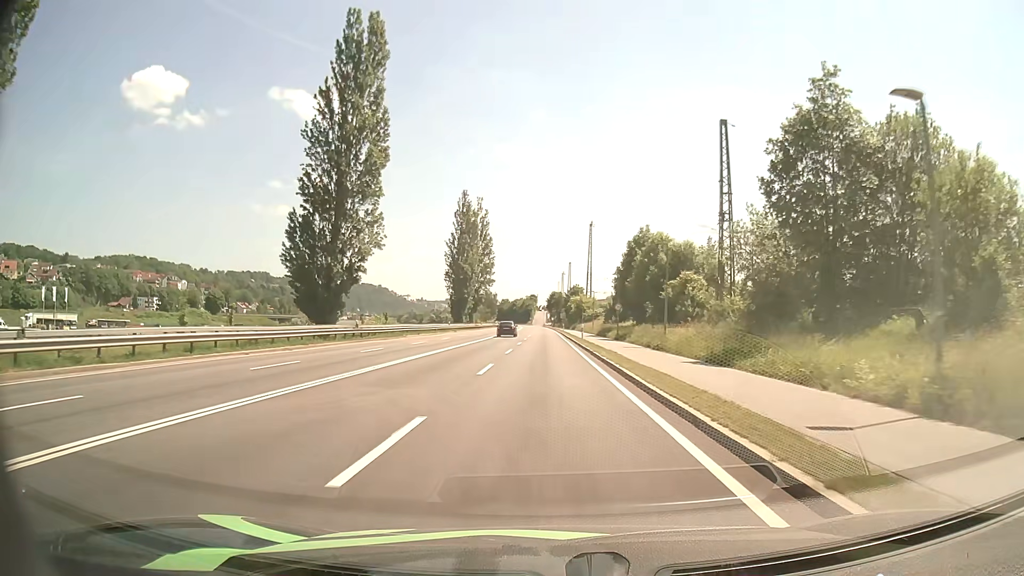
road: primary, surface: asphalt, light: Day
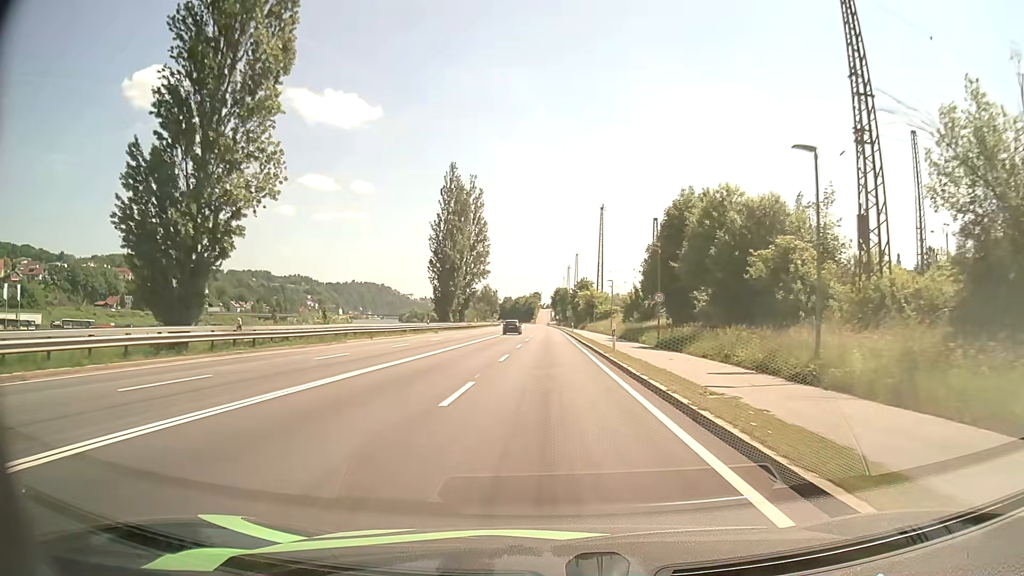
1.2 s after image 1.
(0.0, +18.8) m; 0°
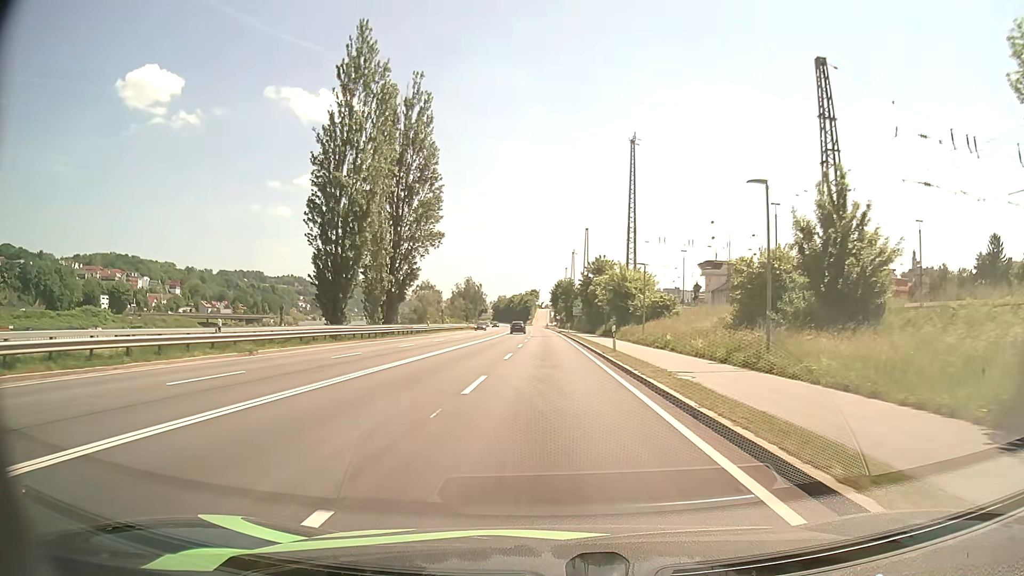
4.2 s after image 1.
(-0.1, +46.2) m; 0°
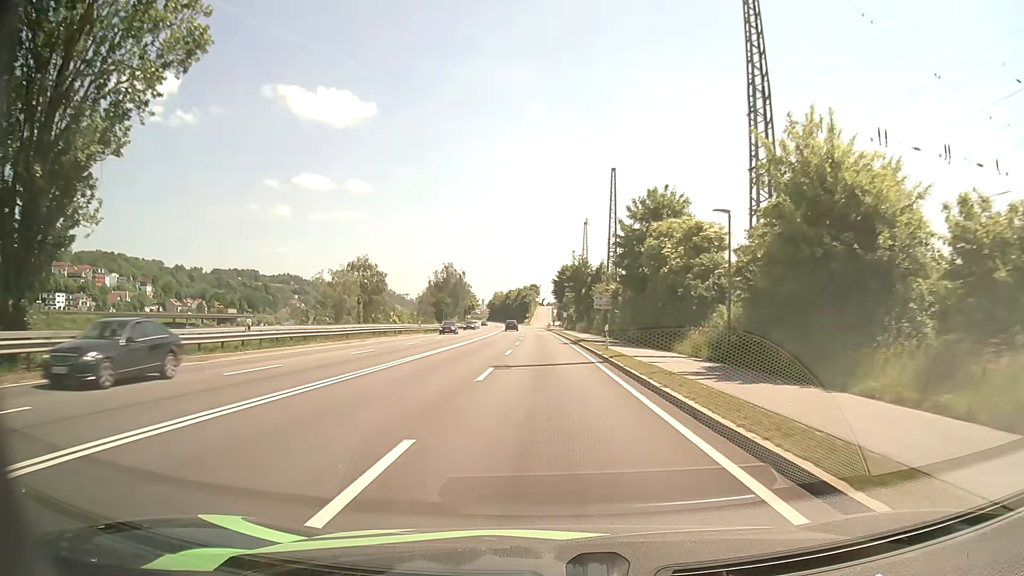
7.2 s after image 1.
(-0.1, +45.2) m; 0°
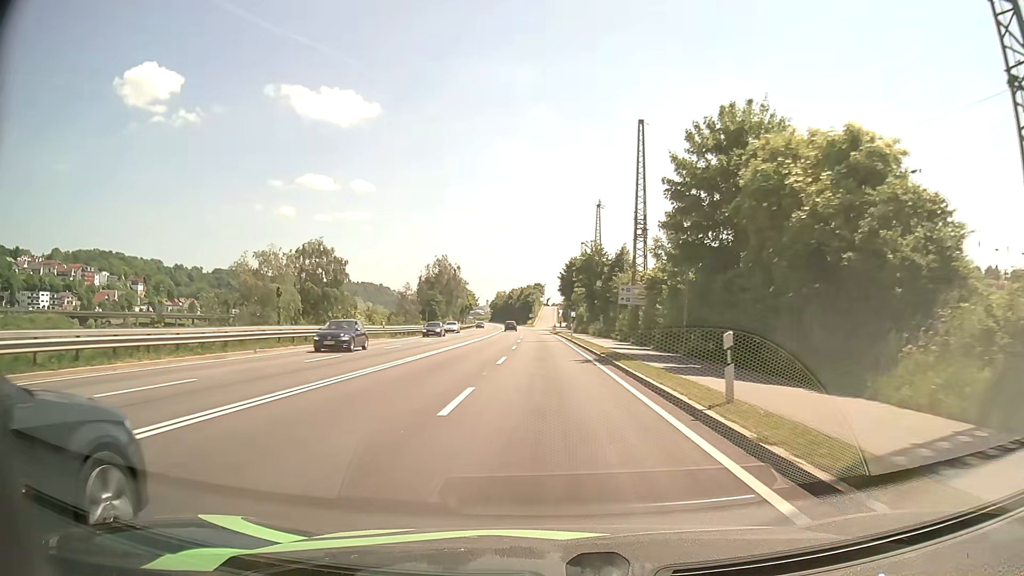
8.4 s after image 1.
(-0.1, +17.9) m; -1°
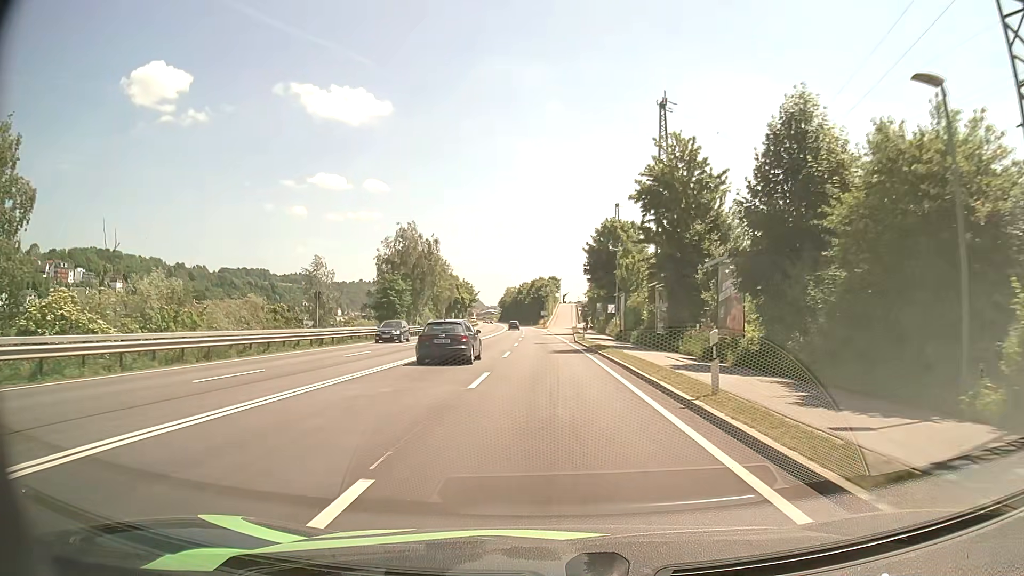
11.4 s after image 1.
(-0.3, +44.2) m; -1°
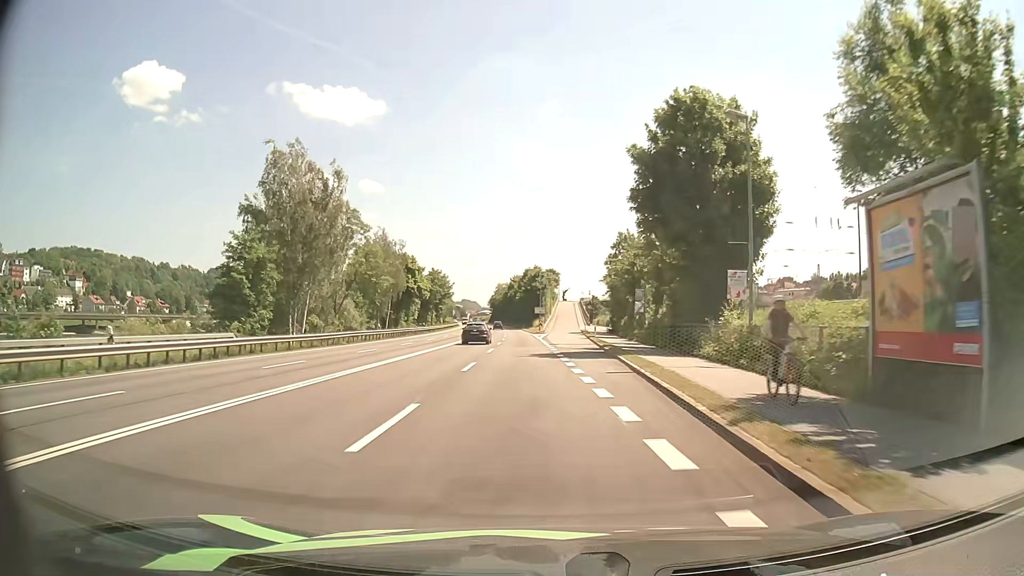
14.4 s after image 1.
(-0.1, +42.8) m; 0°
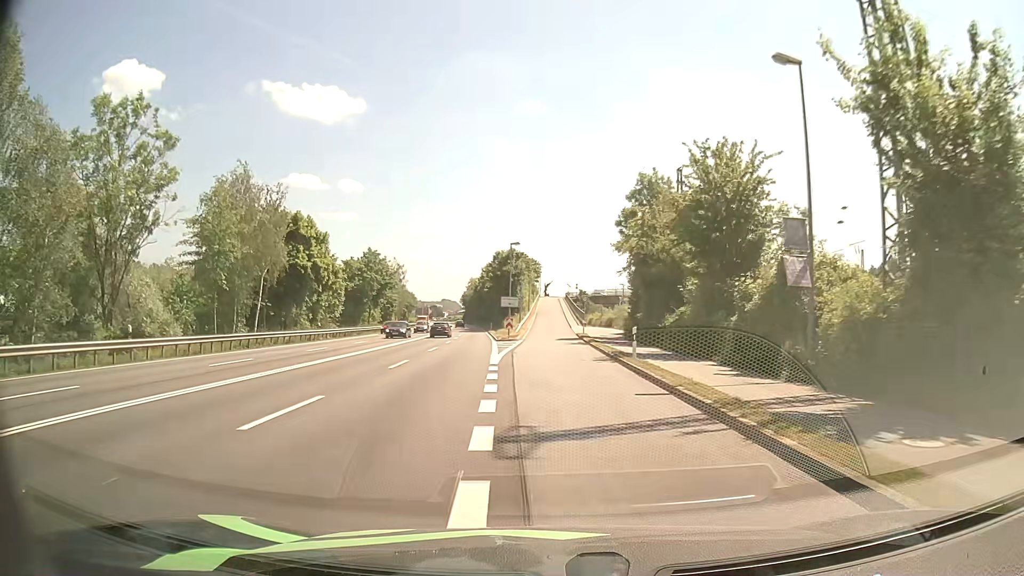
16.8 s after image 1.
(+0.5, +35.1) m; +2°
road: unclassified
(0, +10) (0, +20) (0, +30) (0, +40) (0, +50) (0, +60) (0, +70) (+1, +80) (+1, +90) (+1, +100) m
